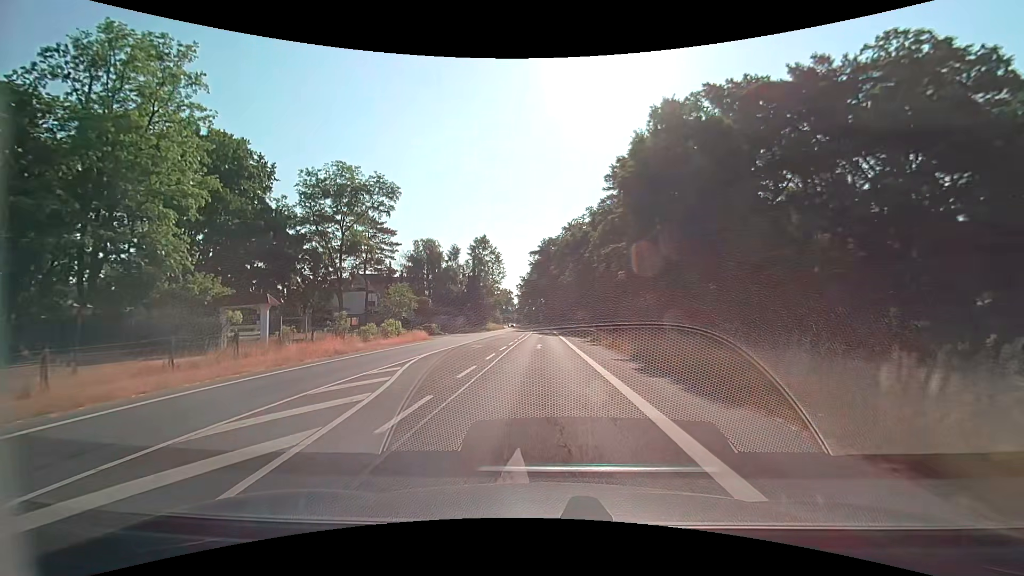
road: secondary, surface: asphalt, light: Day
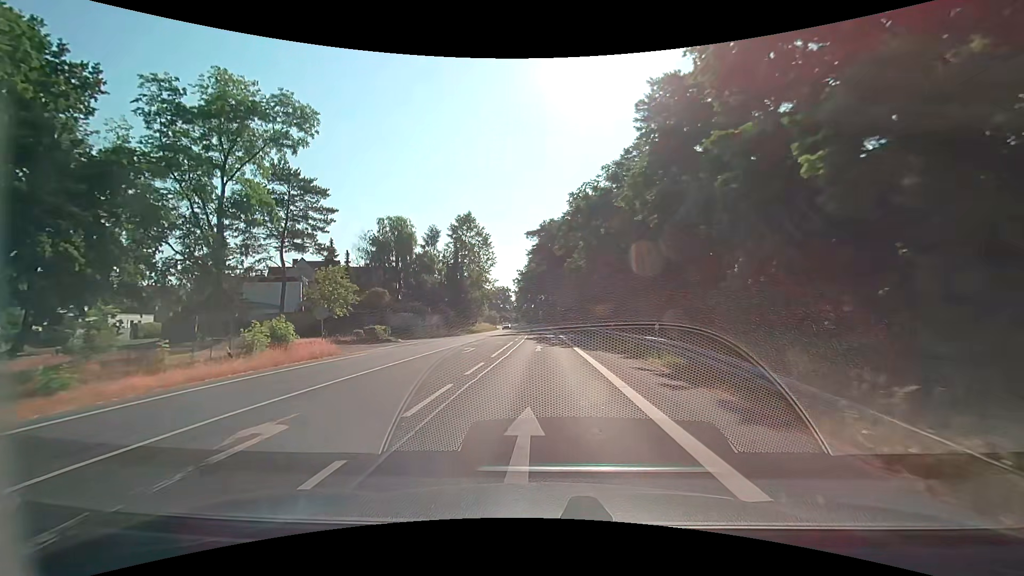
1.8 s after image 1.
(0.0, +22.3) m; 0°
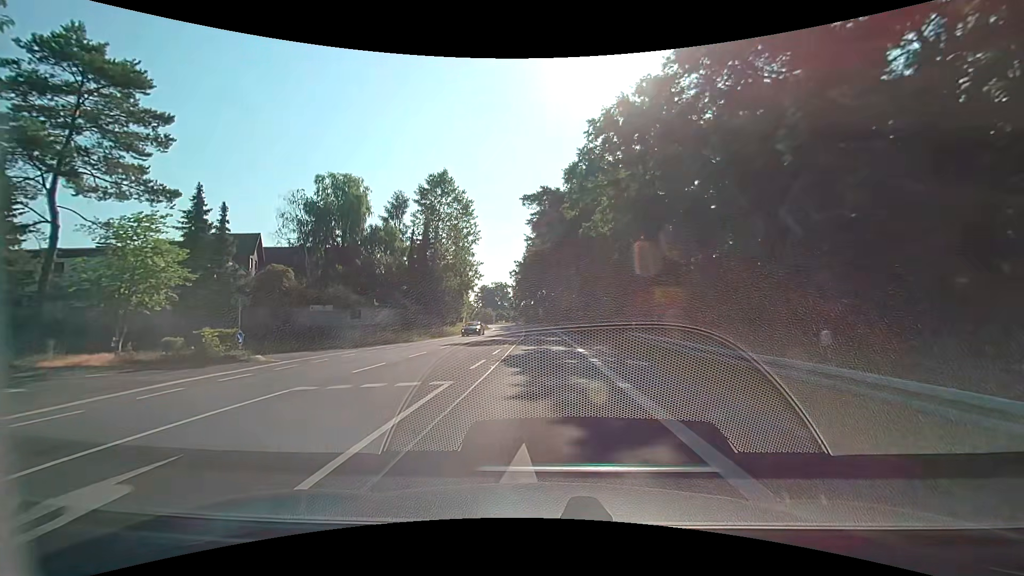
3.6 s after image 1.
(0.0, +22.8) m; 0°
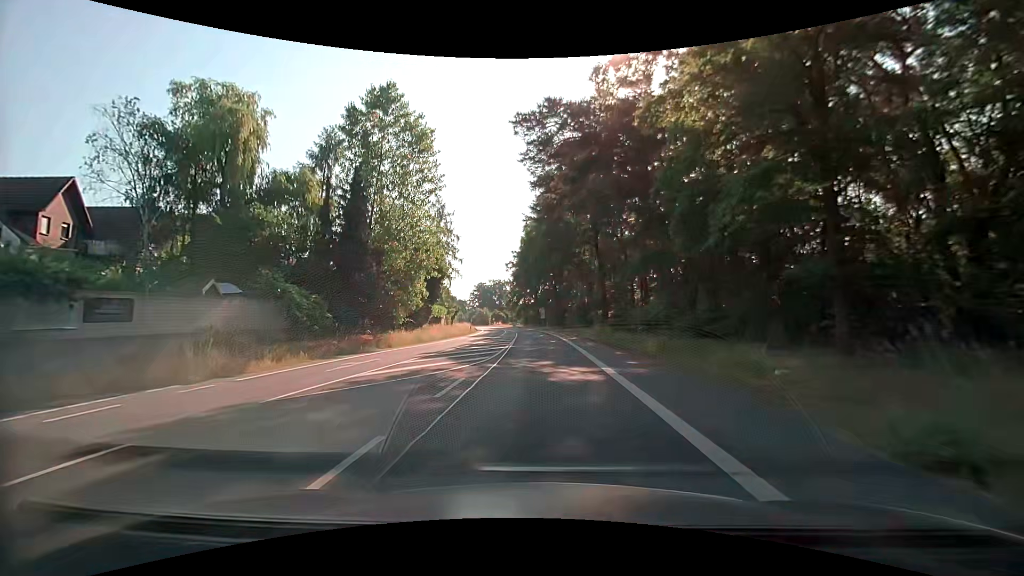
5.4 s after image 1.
(+0.1, +23.2) m; 0°
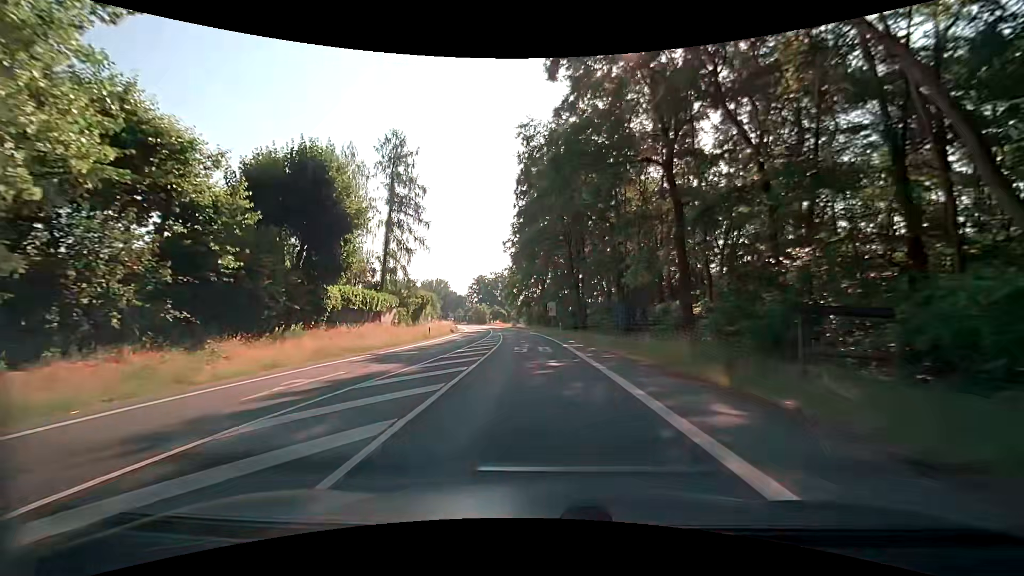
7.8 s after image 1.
(-0.1, +31.3) m; -1°
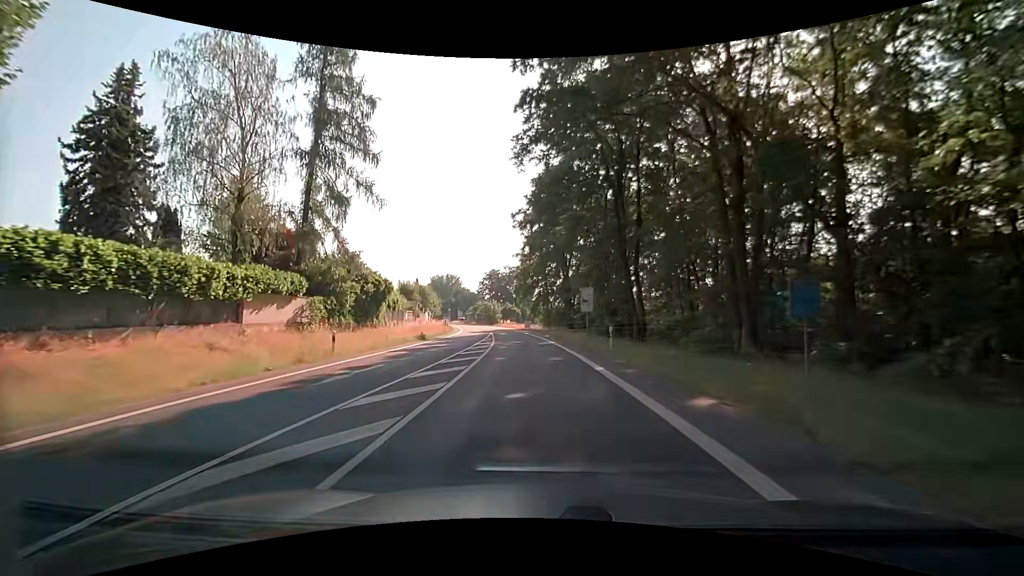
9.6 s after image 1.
(-0.2, +23.6) m; -1°
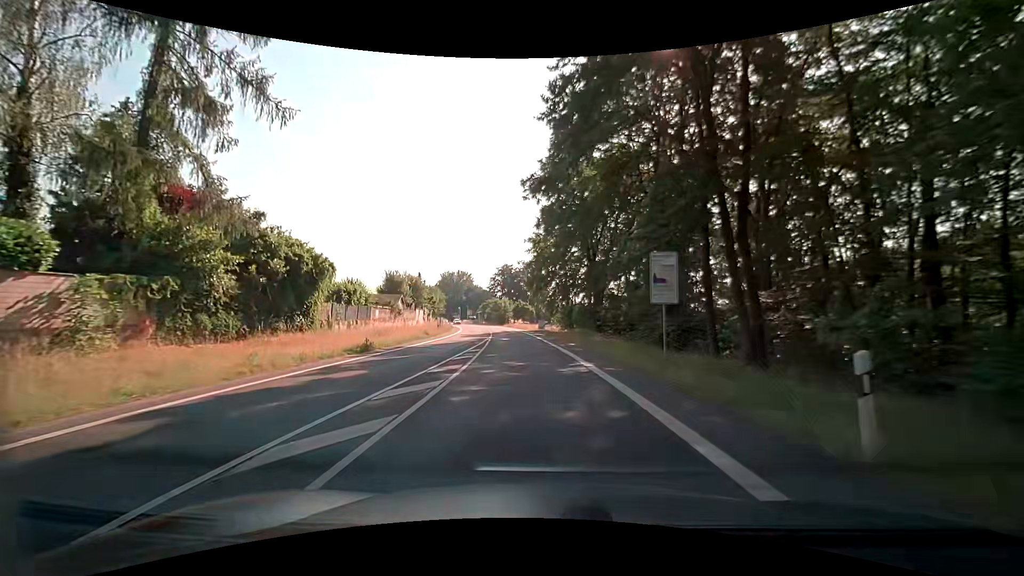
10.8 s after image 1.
(-0.3, +15.7) m; -3°
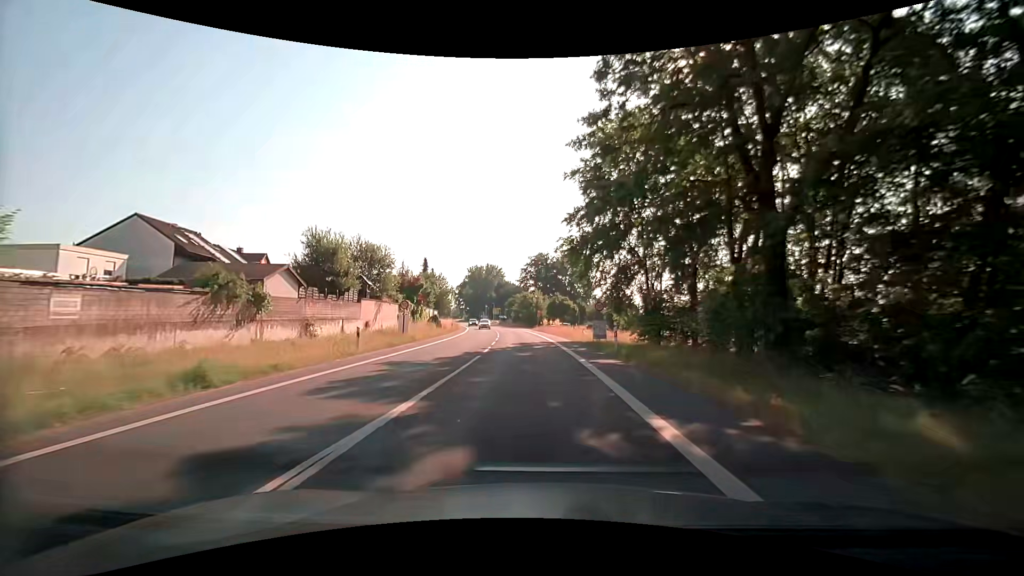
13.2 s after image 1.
(-1.0, +31.3) m; -4°
(0, +10) (0, +20) (-1, +30) (-2, +40) (-2, +50) (-3, +60) (-5, +70) (-6, +80) (-8, +90) (-9, +99) m
